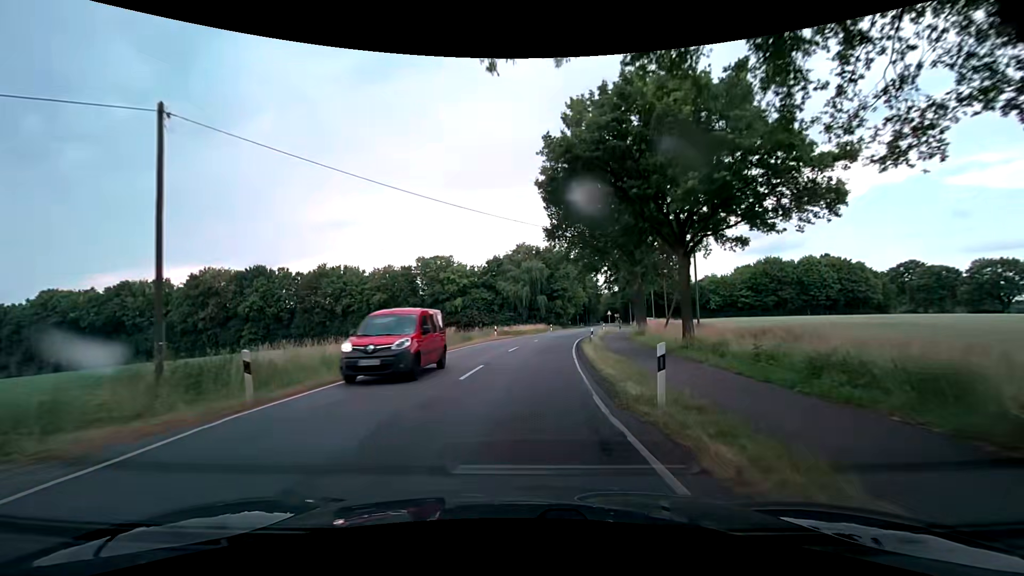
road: secondary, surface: asphalt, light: Day
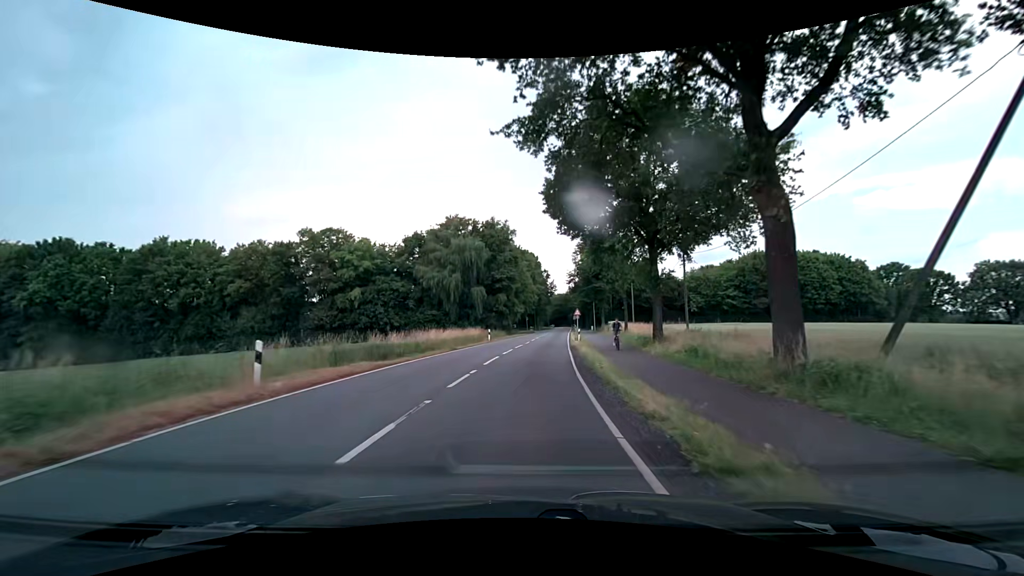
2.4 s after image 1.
(+1.9, +30.6) m; +7°
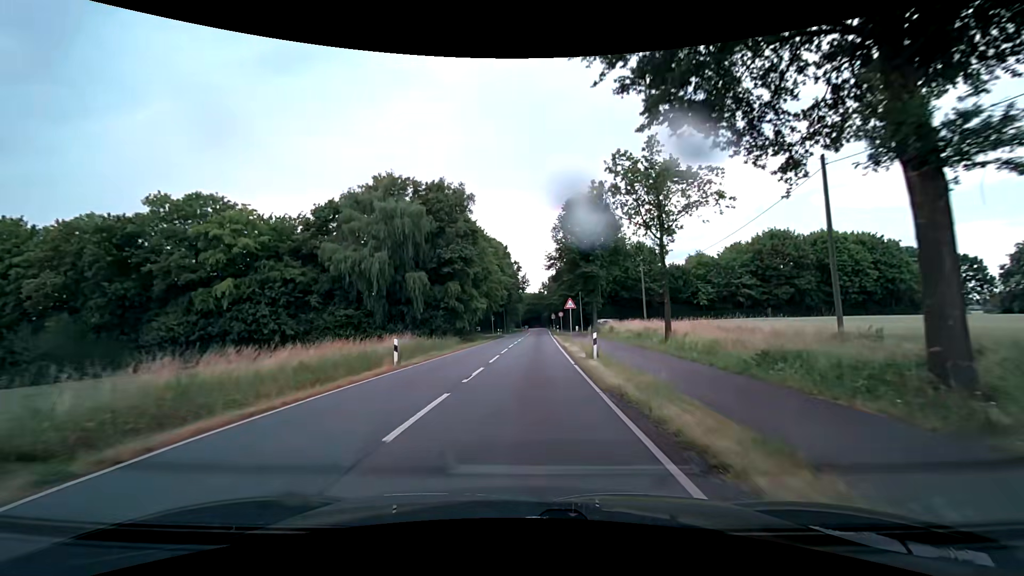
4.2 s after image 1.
(+0.6, +23.1) m; +3°
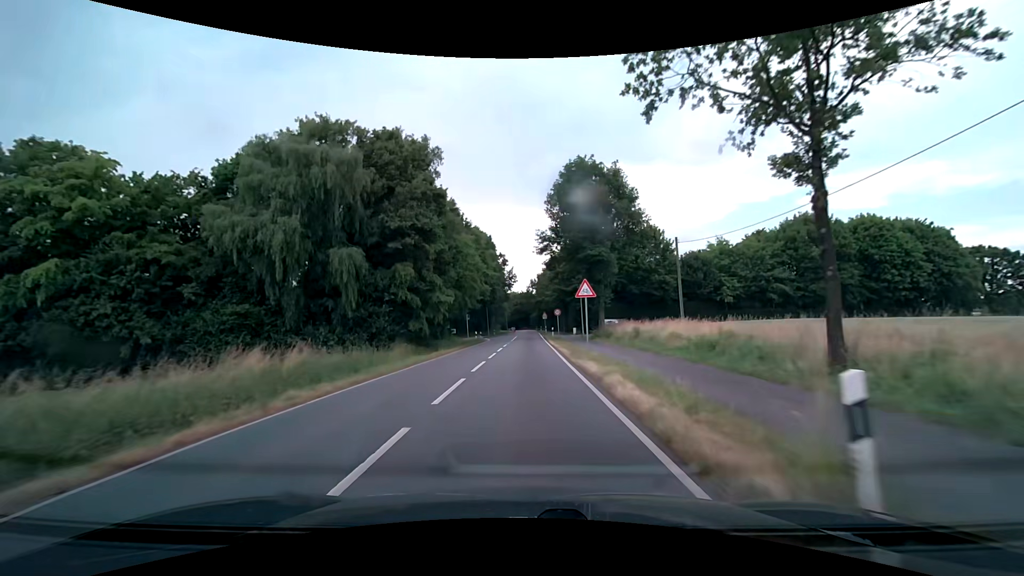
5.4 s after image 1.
(+0.3, +15.3) m; +2°
(0, +10) (0, +20) (0, +30) (0, +40) (0, +50) (0, +60) (0, +70) (0, +80) (+1, +90) (+1, +100) m
